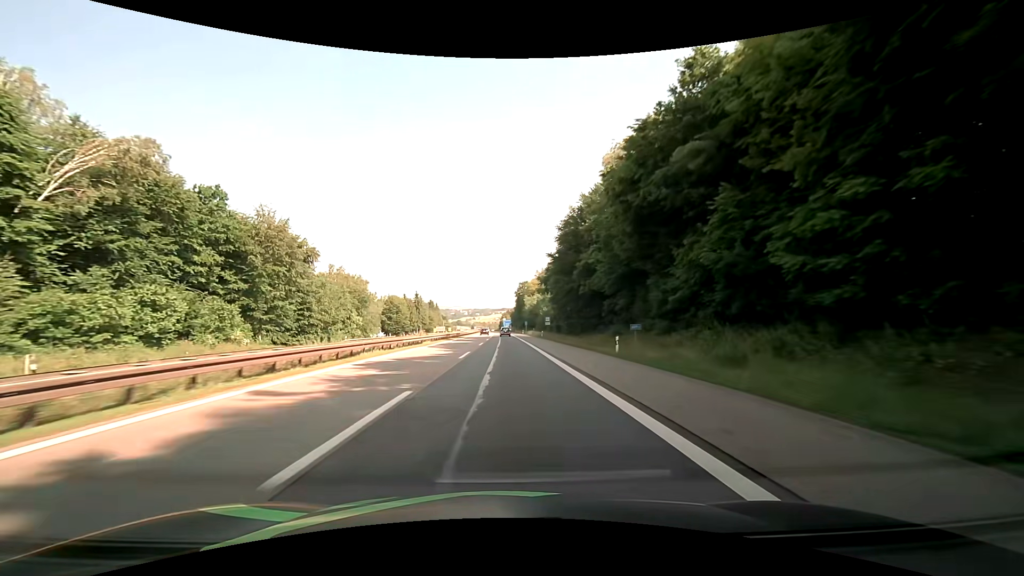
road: motorway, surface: asphalt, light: Day
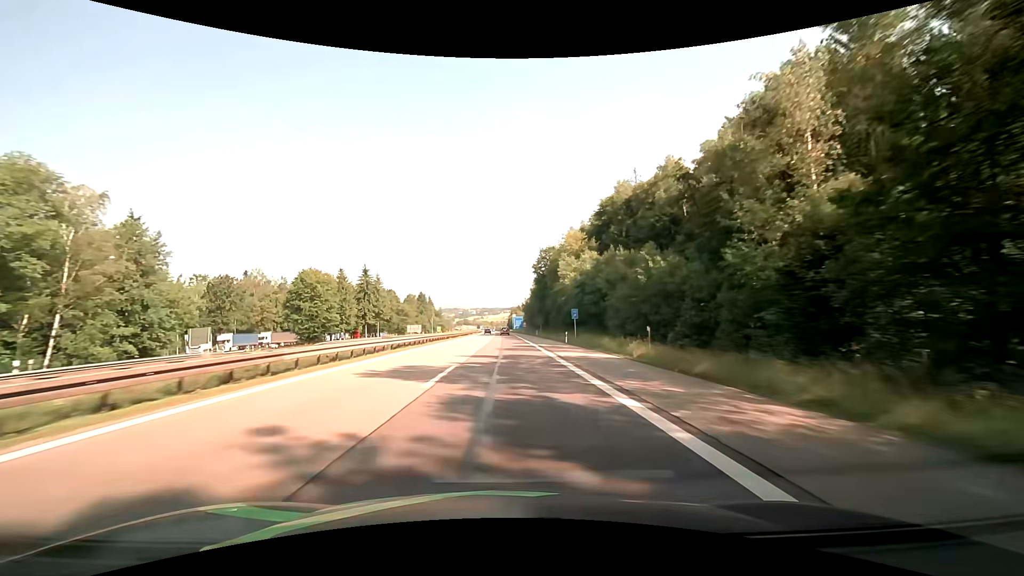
(-0.9, +83.3) m; -1°
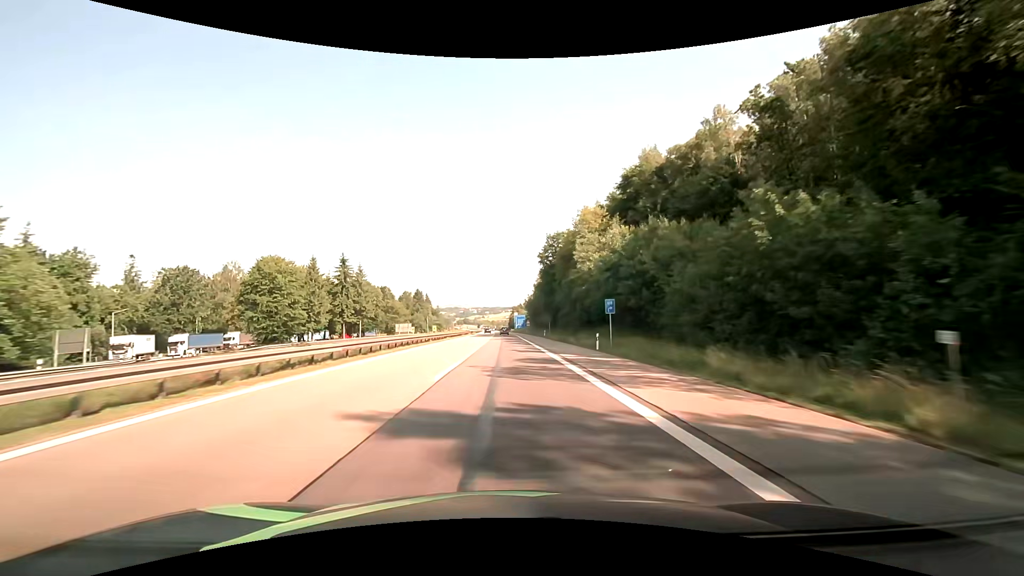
(0.0, +16.7) m; 0°
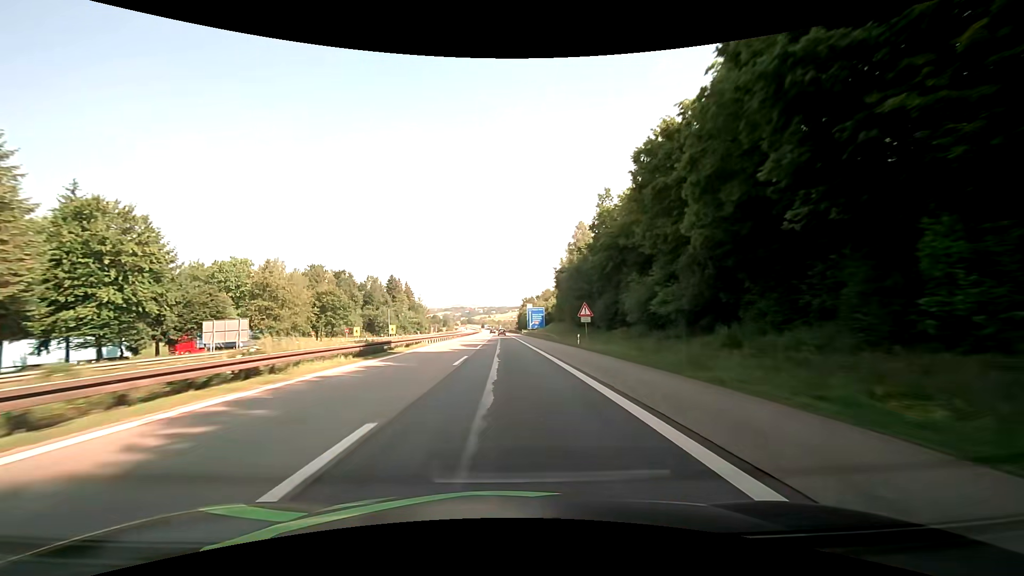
(-0.6, +83.3) m; -1°
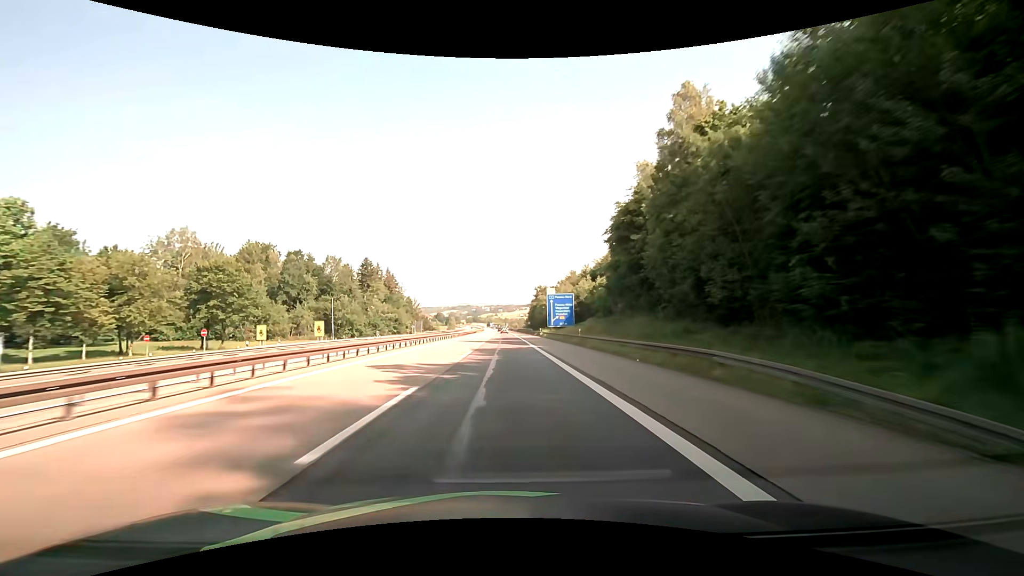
(-0.3, +50.0) m; -1°
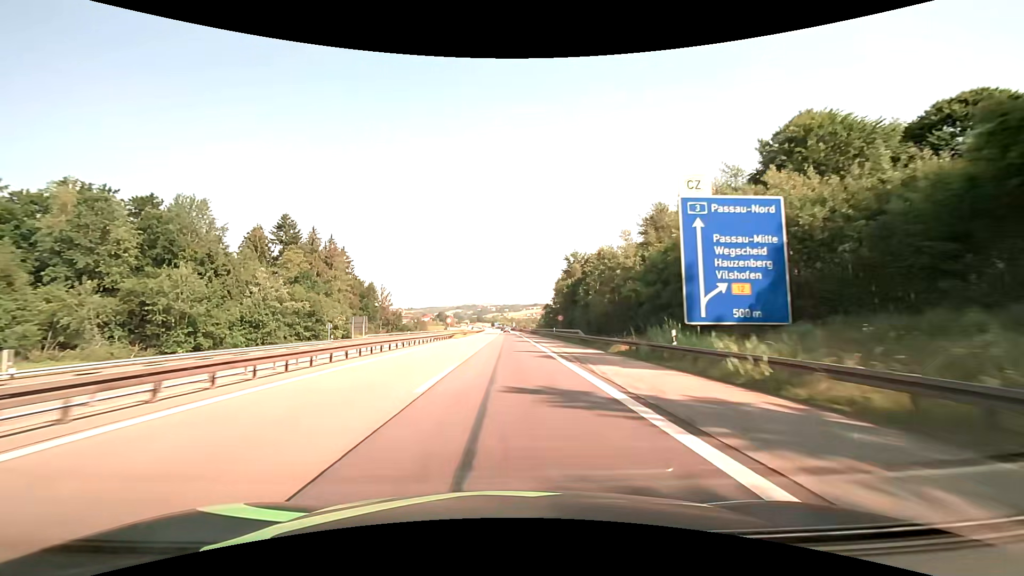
(-0.6, +66.6) m; -1°
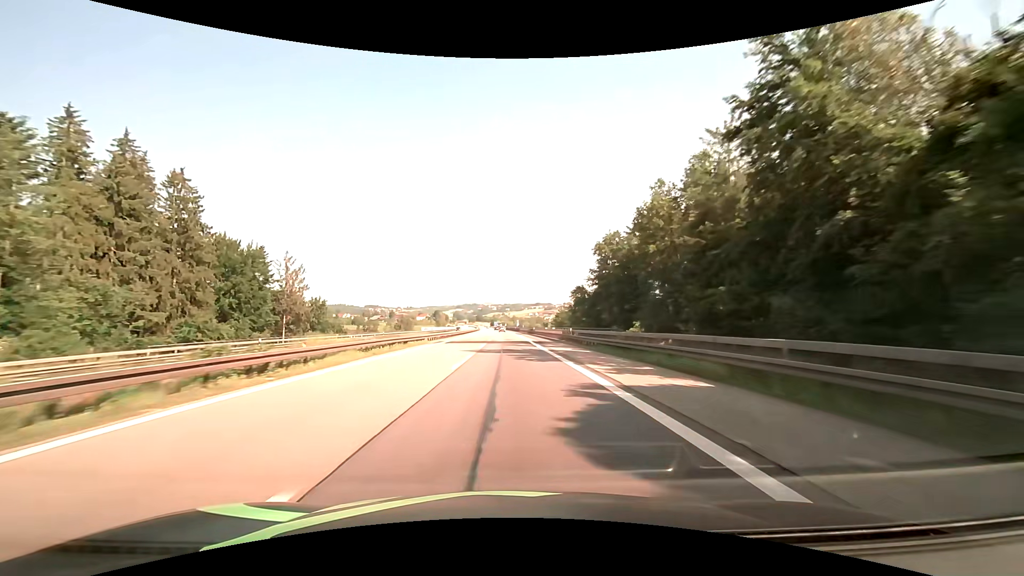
(-0.1, +66.5) m; 0°
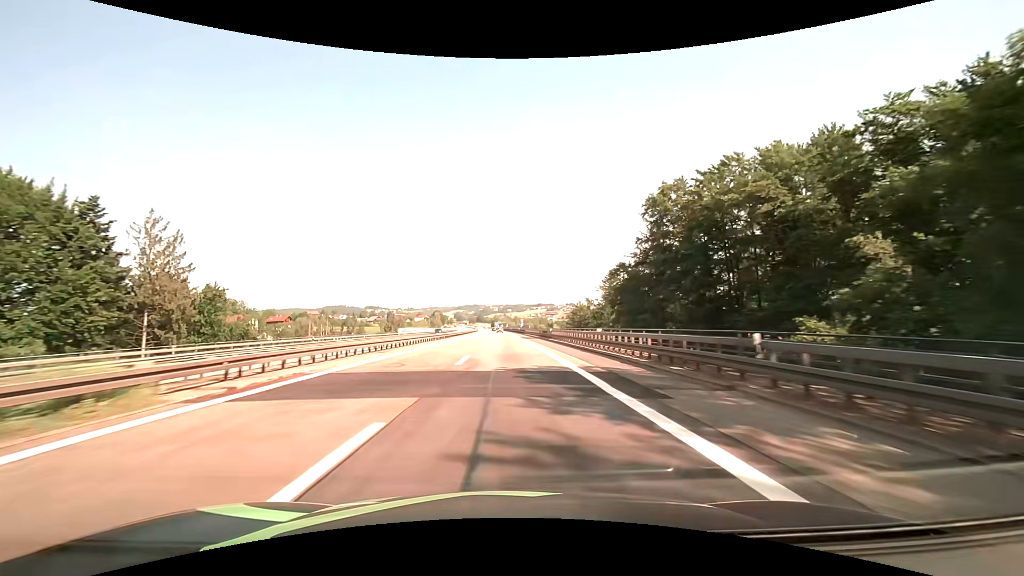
(0.0, +33.2) m; 0°
(0, +10) (0, +20) (0, +30) (0, +40) (0, +50) (-1, +60) (-1, +70) (-1, +80) (-1, +90) (-1, +100) m
